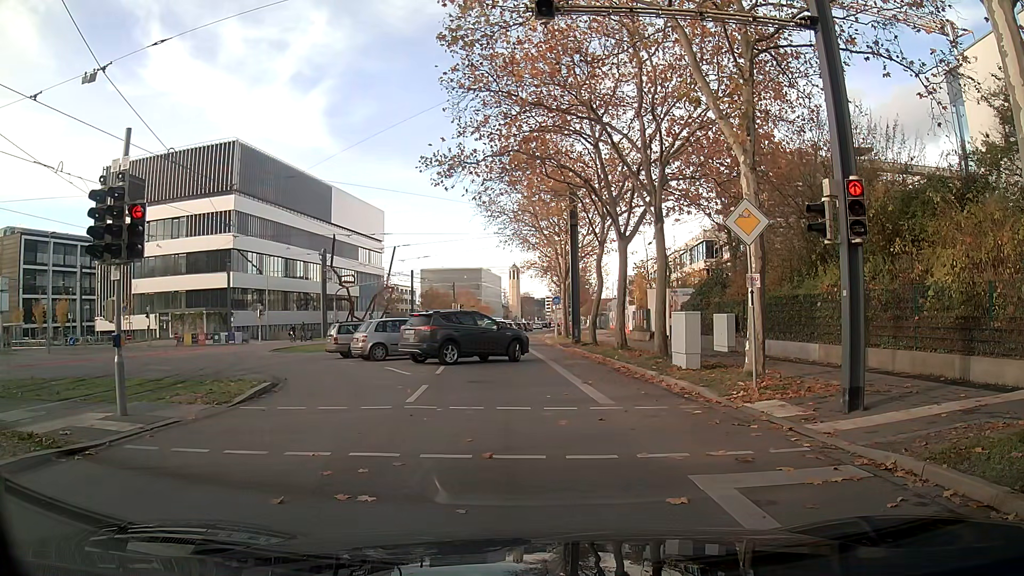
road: secondary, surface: asphalt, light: Day
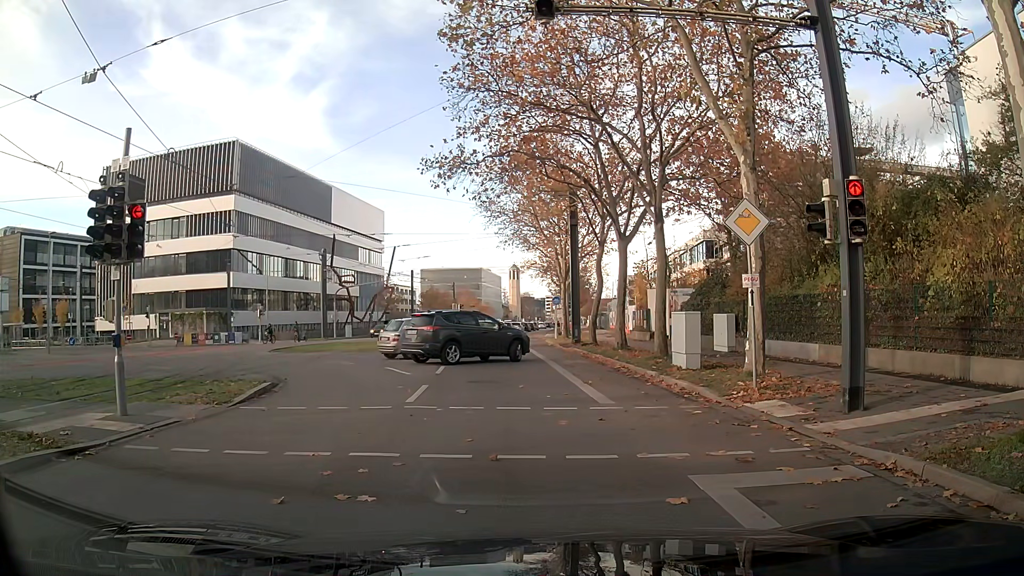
(0.0, 0.0) m; 0°
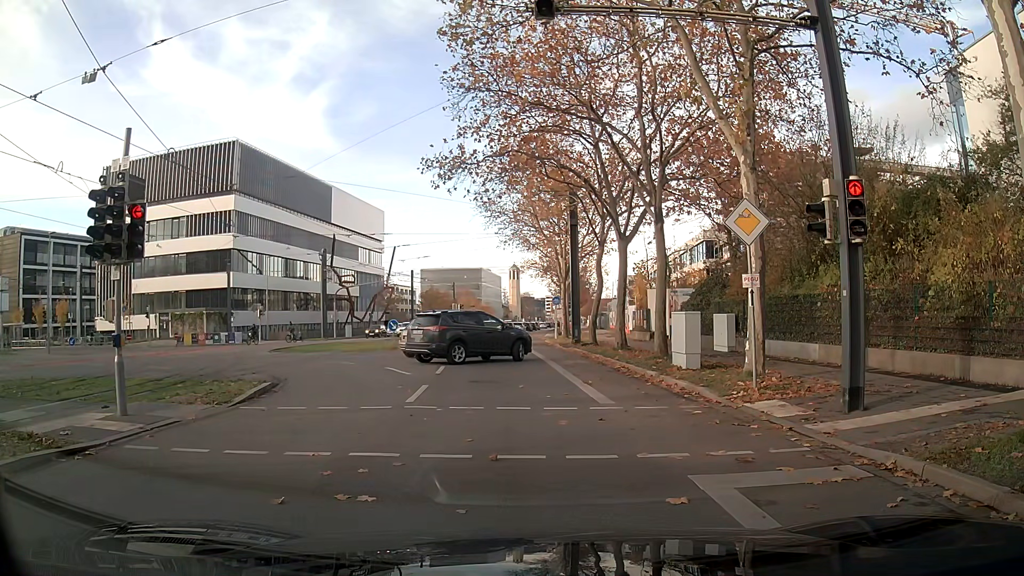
(0.0, 0.0) m; 0°
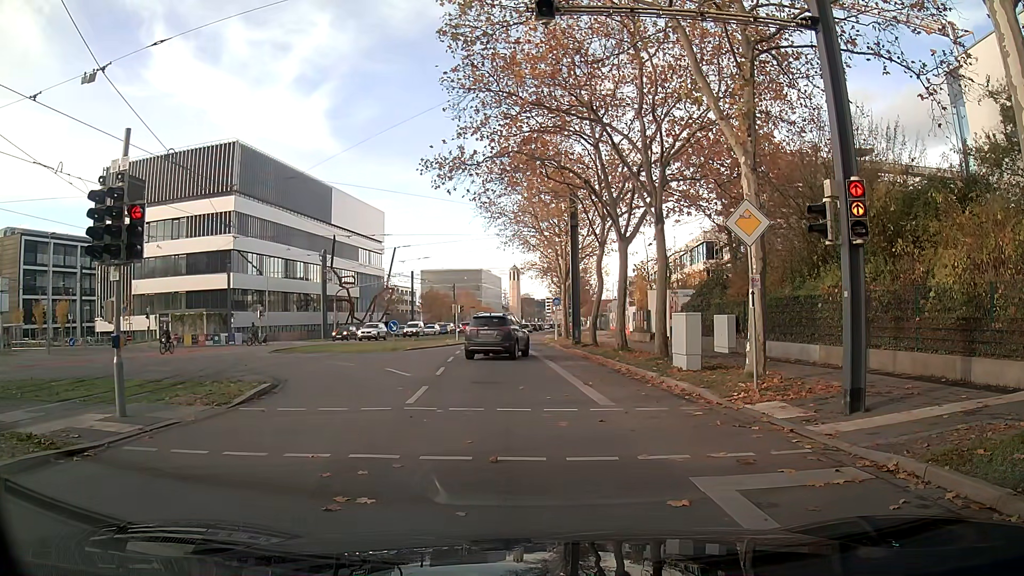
(0.0, 0.0) m; 0°
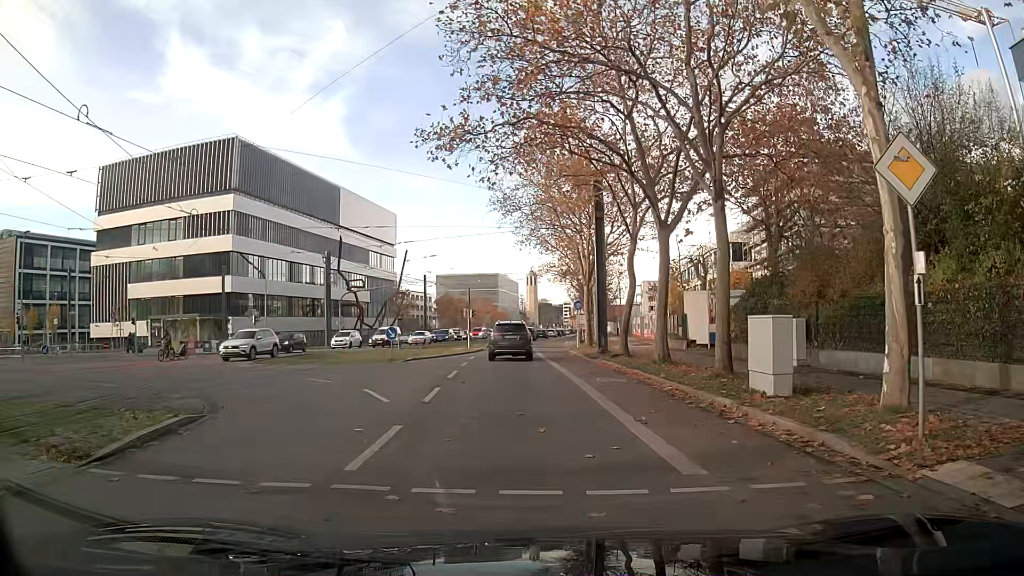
(-0.1, +5.1) m; -2°
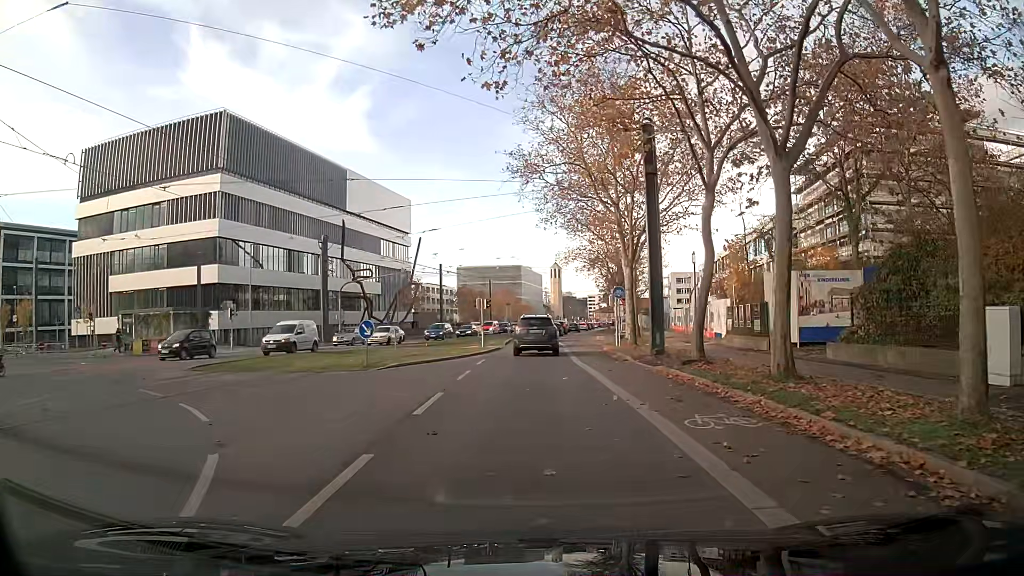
(-0.1, +8.9) m; -1°
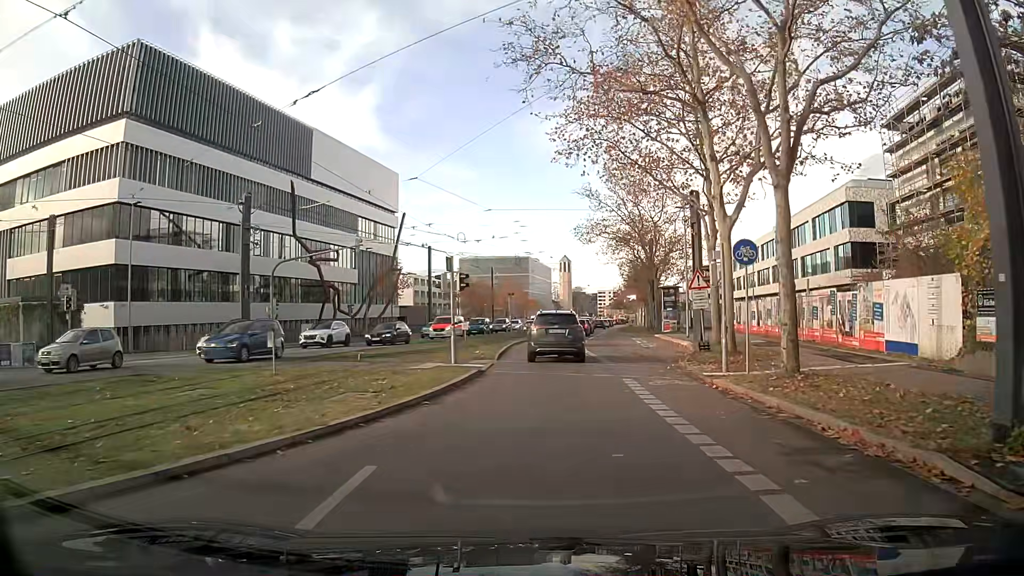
(-0.4, +18.9) m; -1°
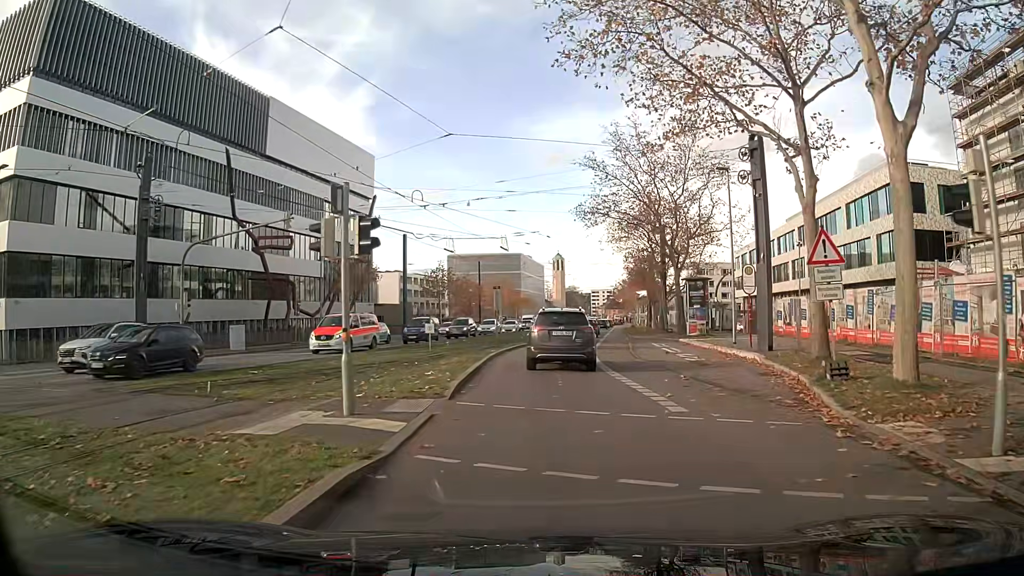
(+0.1, +11.3) m; +1°
